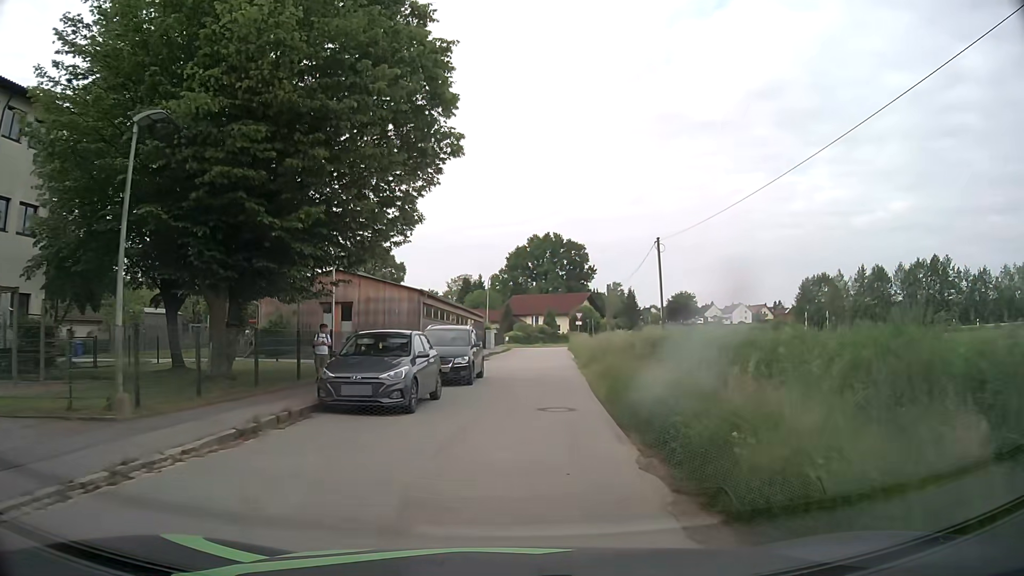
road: residential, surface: asphalt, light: Day
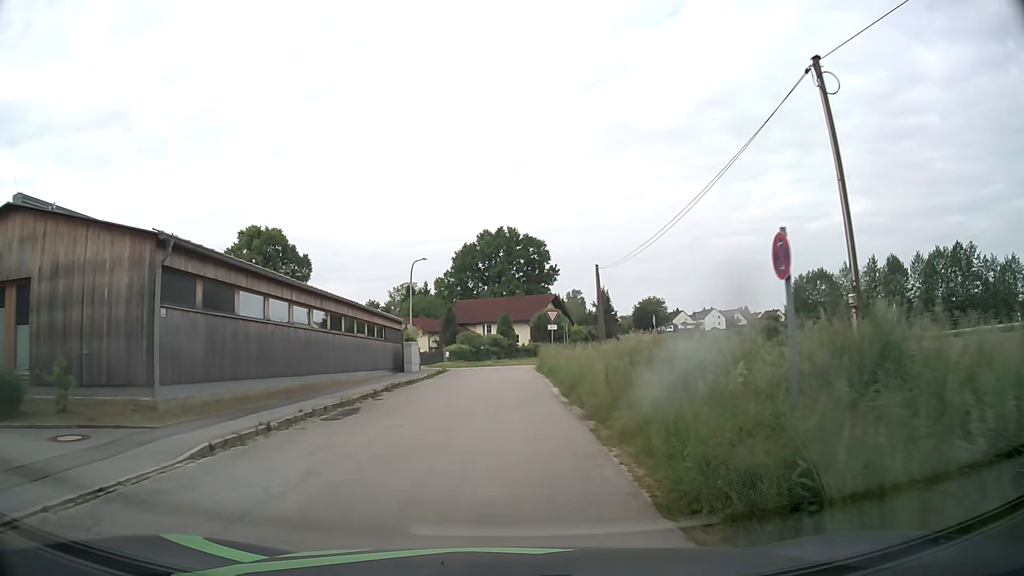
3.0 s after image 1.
(+1.6, +22.7) m; +4°
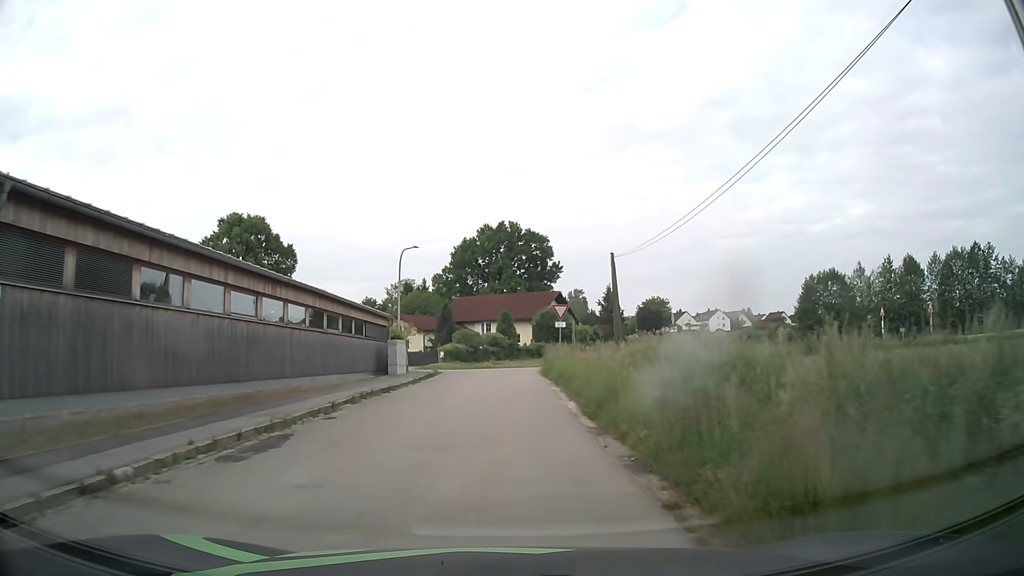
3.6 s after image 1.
(0.0, +5.2) m; +1°
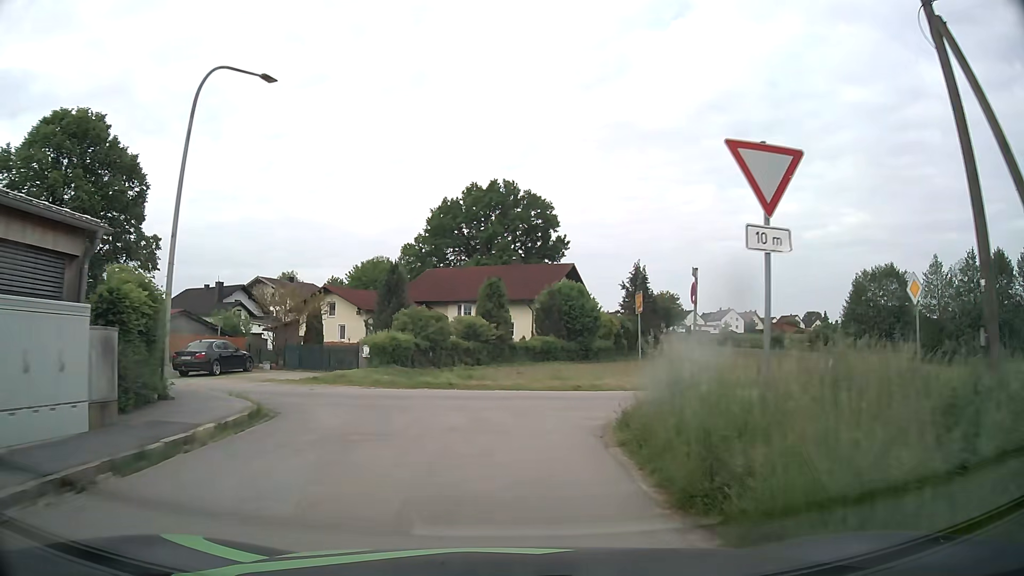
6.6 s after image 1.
(-0.2, +26.2) m; 0°
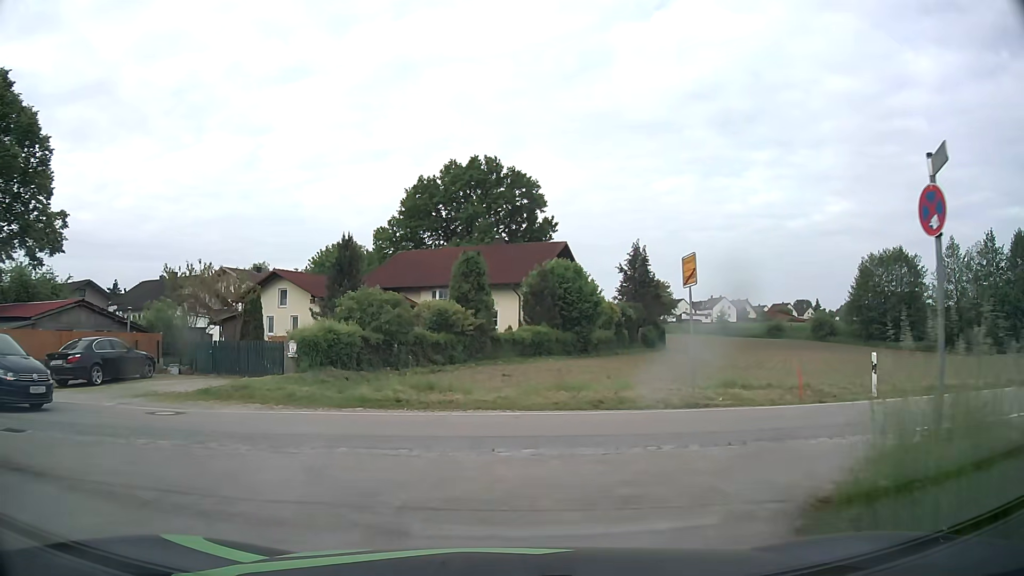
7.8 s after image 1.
(+0.1, +7.7) m; +2°
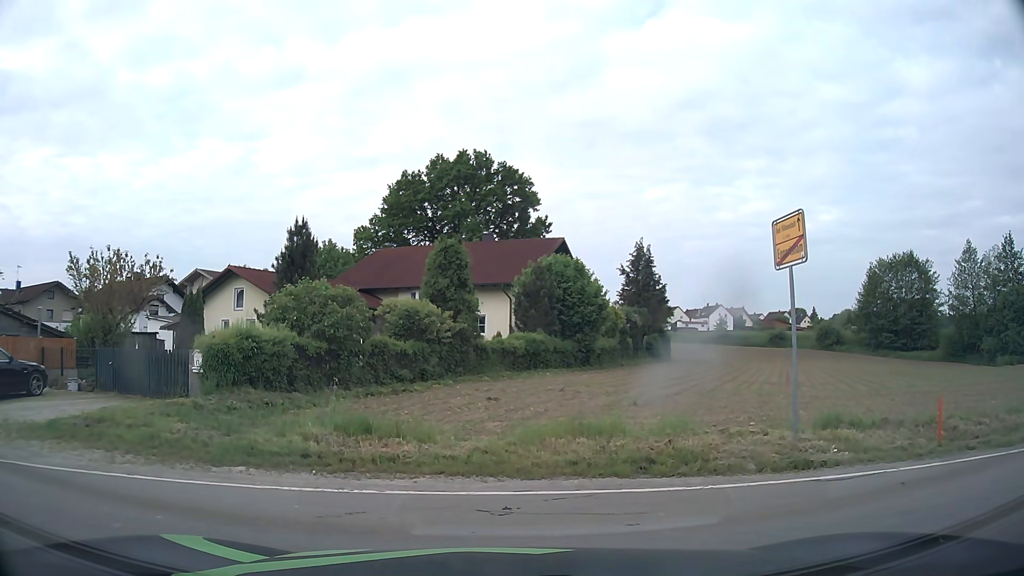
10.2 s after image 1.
(0.0, +5.3) m; 0°
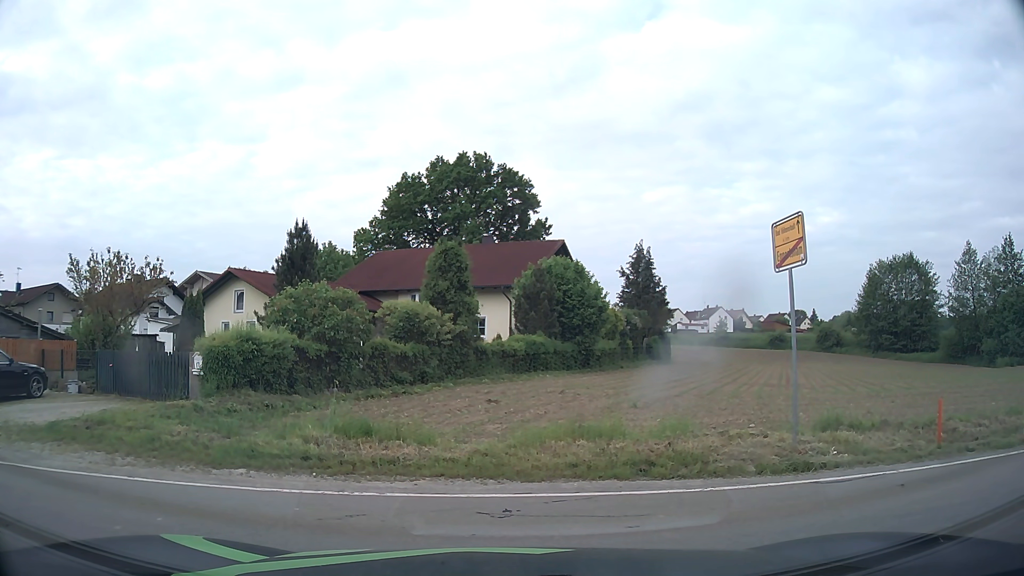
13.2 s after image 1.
(0.0, +0.1) m; 0°
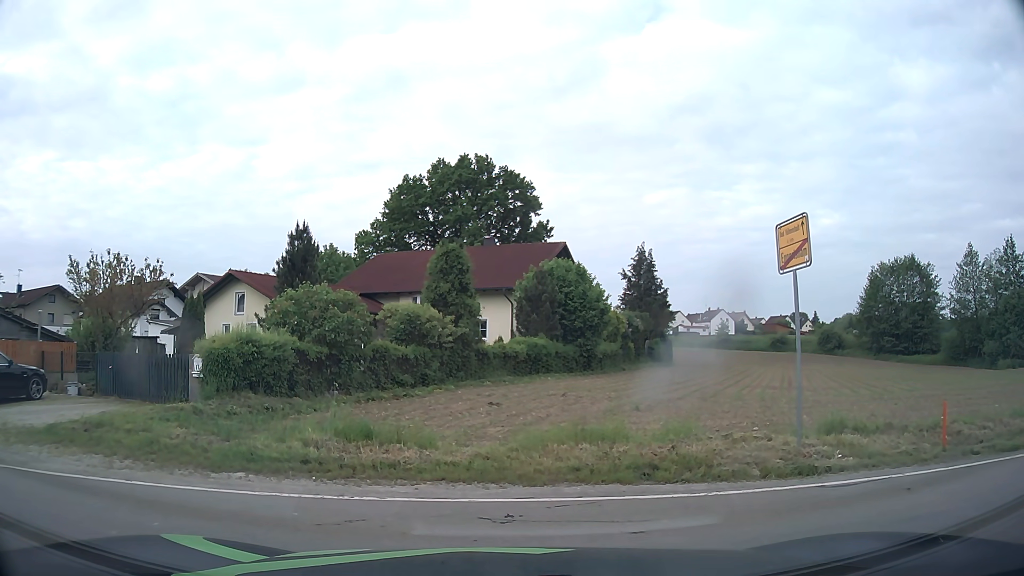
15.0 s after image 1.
(0.0, +0.1) m; 0°
